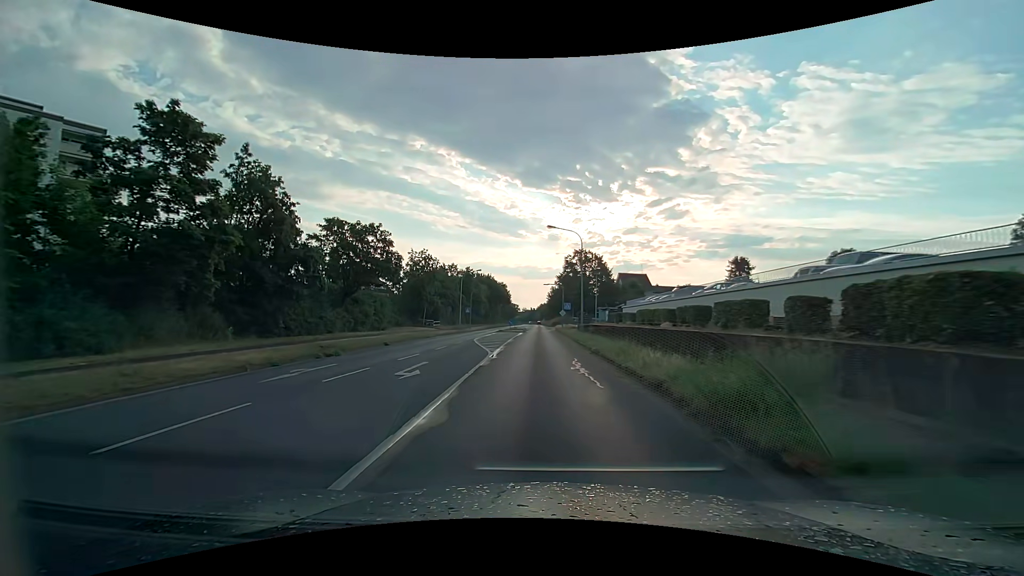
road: secondary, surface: asphalt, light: Day
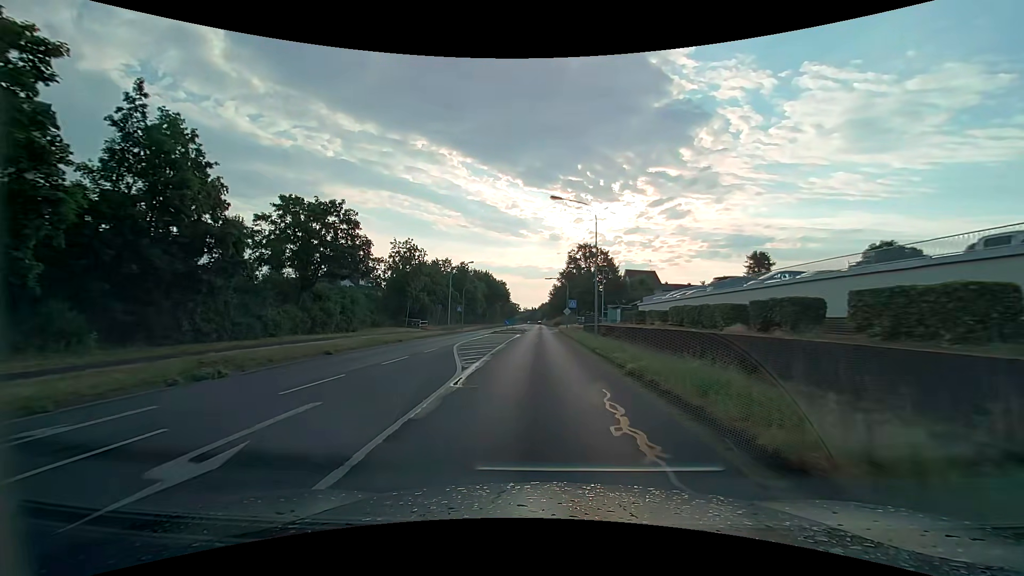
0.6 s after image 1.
(0.0, +8.1) m; 0°
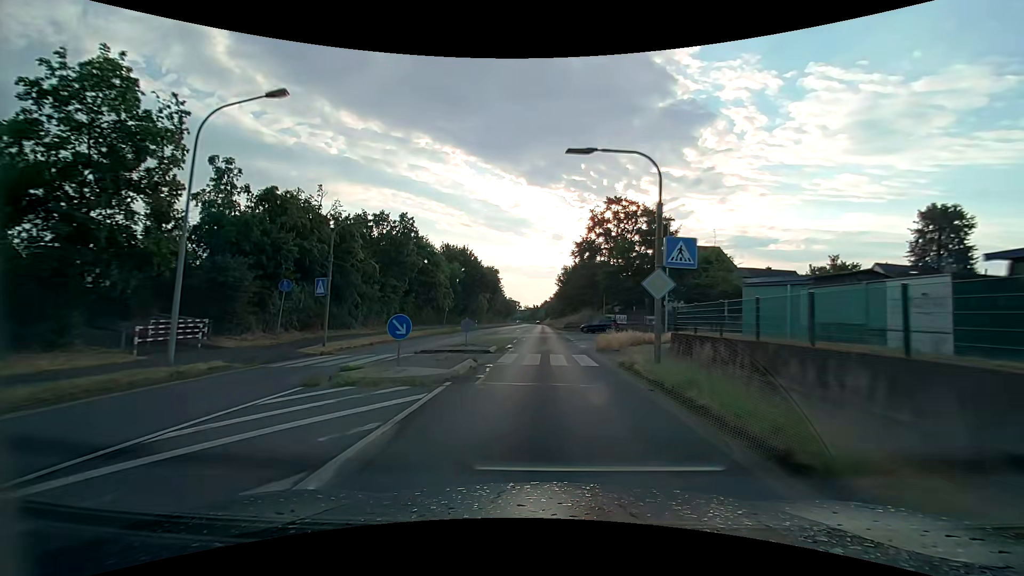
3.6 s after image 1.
(-0.2, +40.3) m; 0°
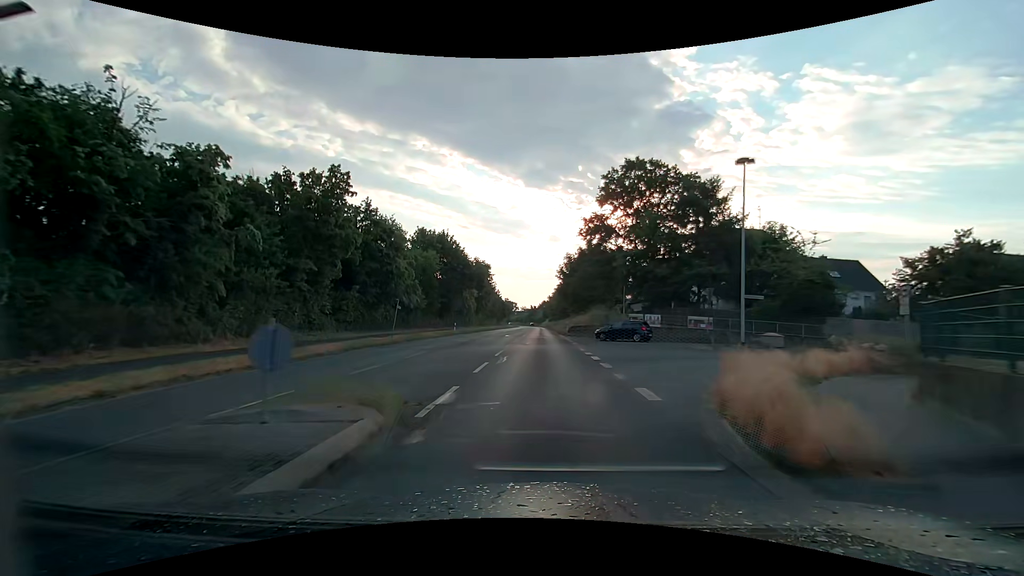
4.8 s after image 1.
(0.0, +16.1) m; 0°
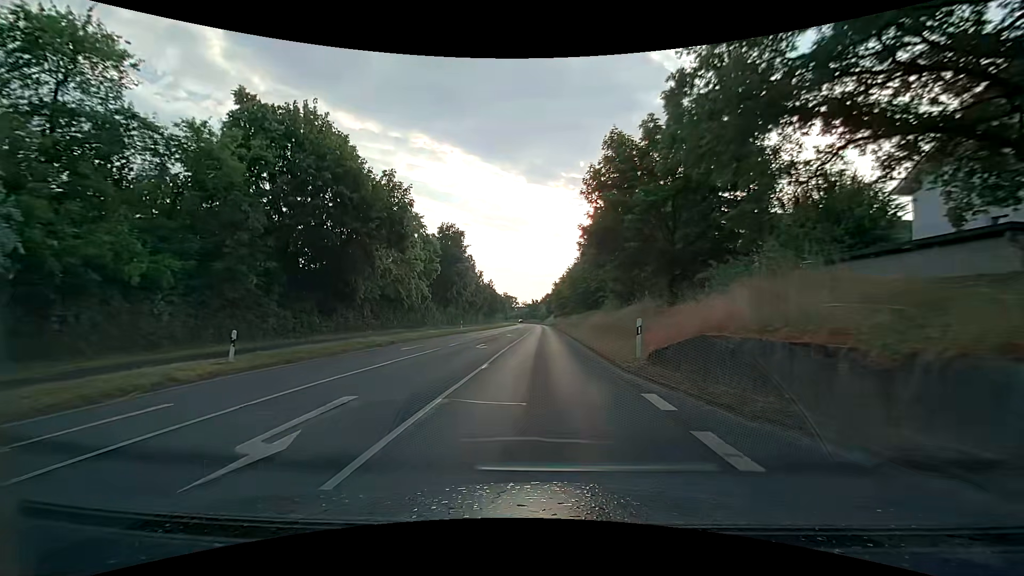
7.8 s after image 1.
(-0.1, +40.3) m; 0°
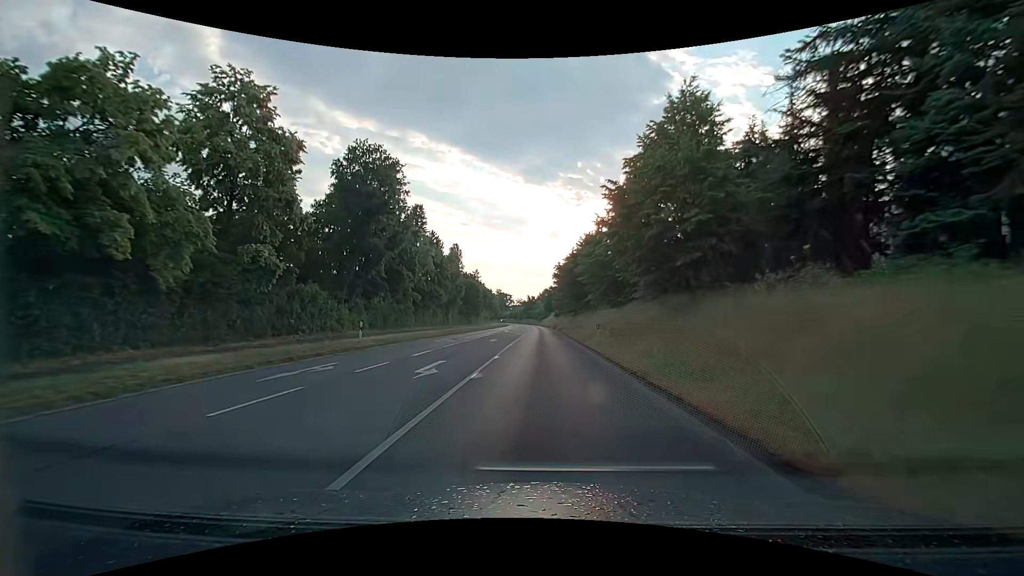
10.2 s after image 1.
(0.0, +32.4) m; 0°
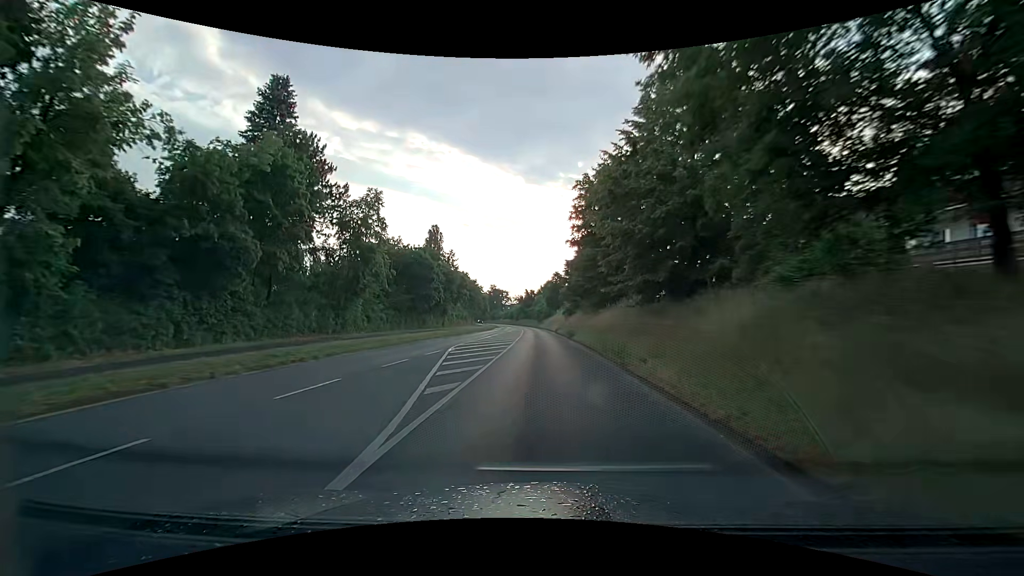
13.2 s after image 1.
(0.0, +40.6) m; 0°
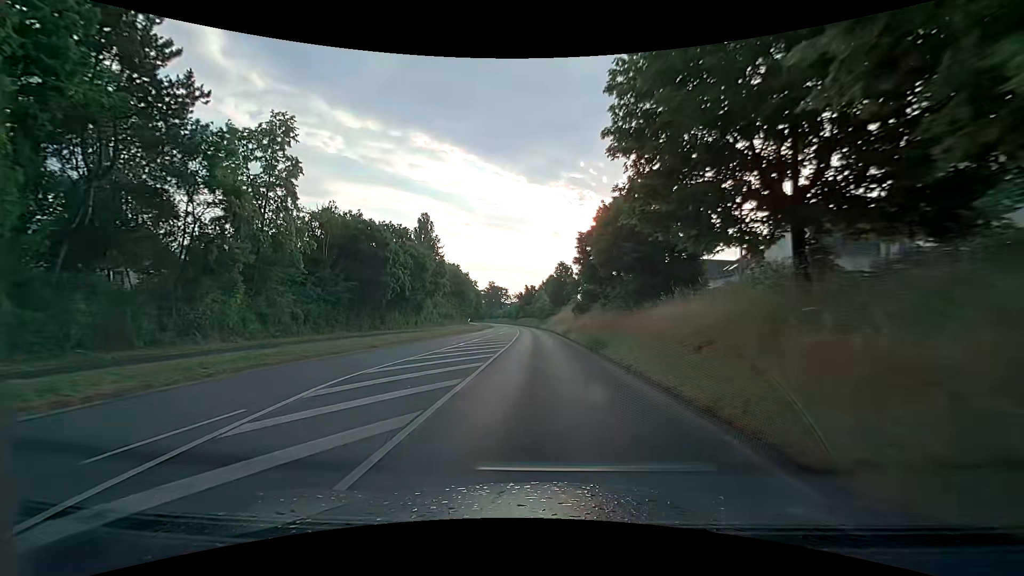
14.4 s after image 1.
(0.0, +16.2) m; 0°
(0, +10) (0, +20) (0, +30) (0, +40) (-1, +50) (-1, +60) (-2, +70) (-2, +80) (-3, +90) (-4, +100) m
